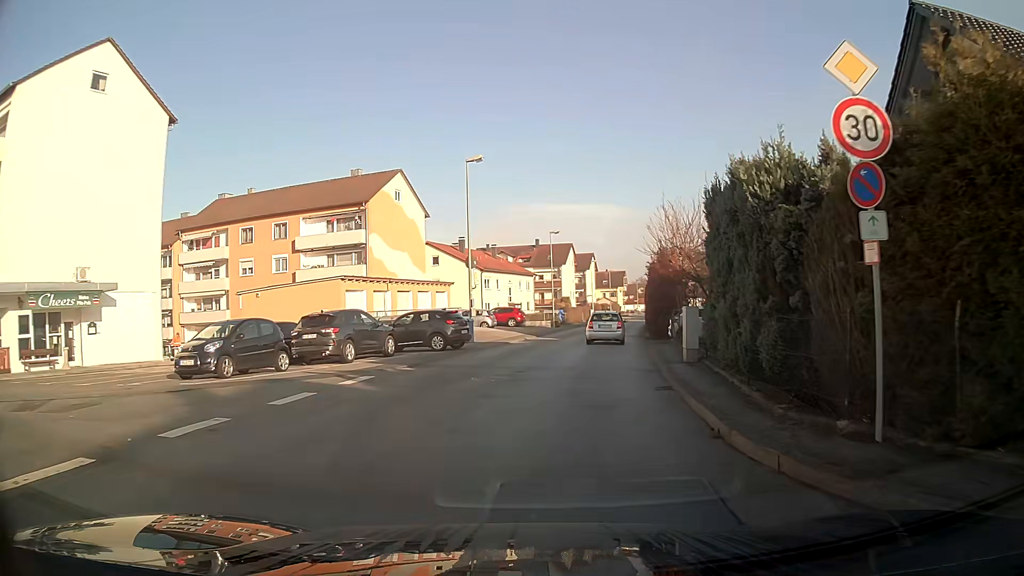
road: unclassified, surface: asphalt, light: Day
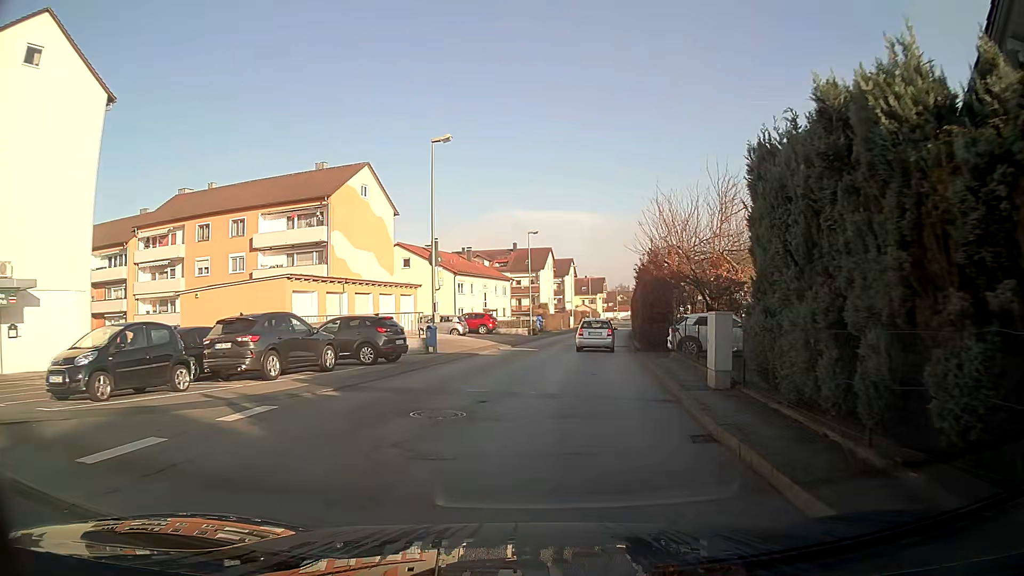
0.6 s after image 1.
(+0.1, +4.5) m; +2°
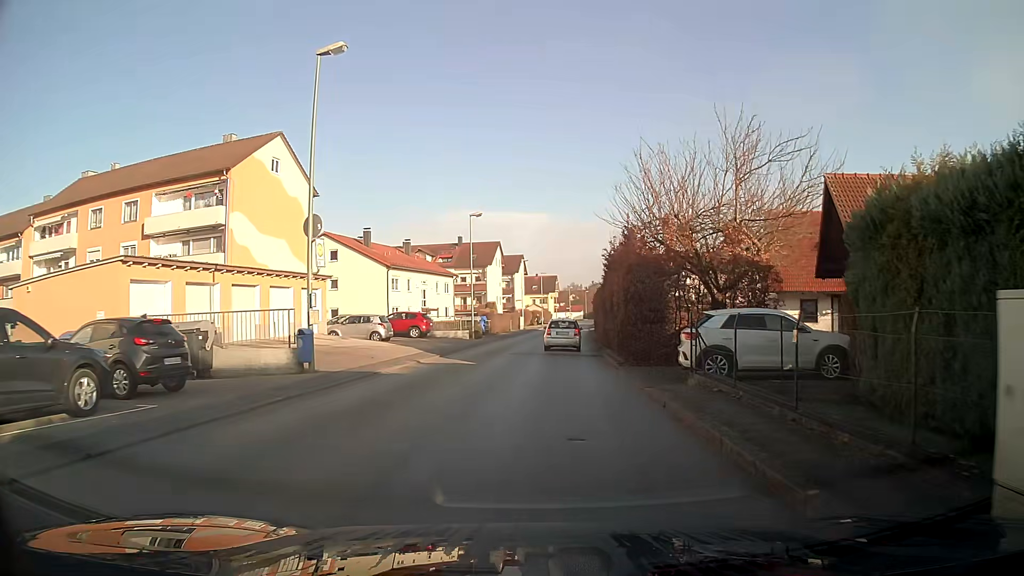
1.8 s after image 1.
(+0.3, +9.2) m; +4°
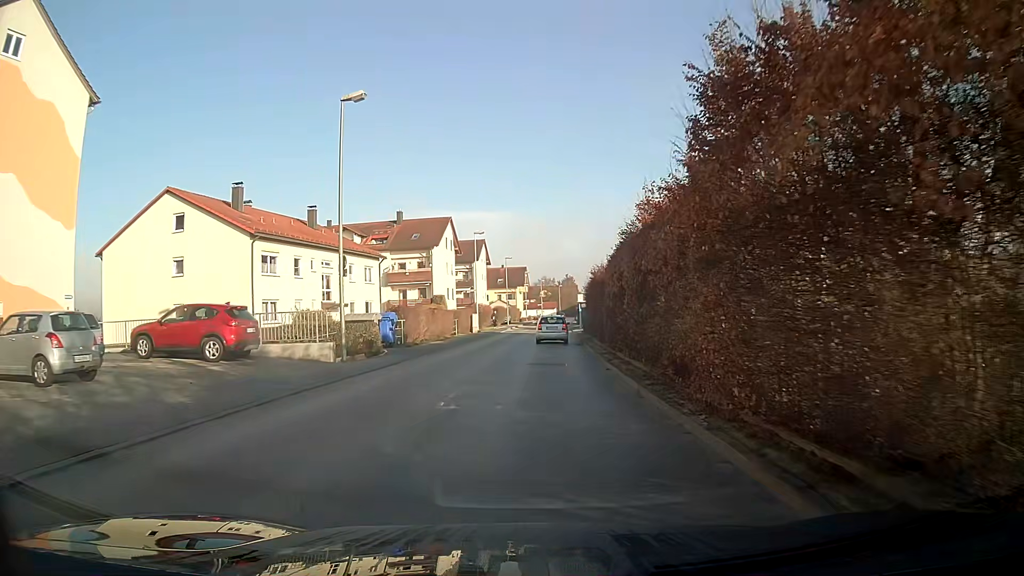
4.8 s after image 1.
(+0.7, +24.0) m; +2°
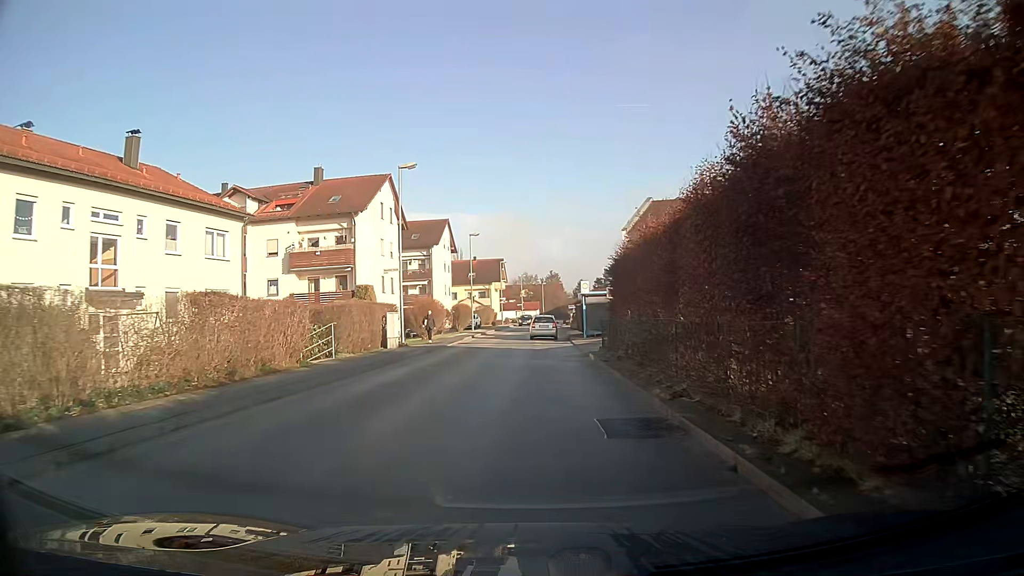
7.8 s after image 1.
(+0.3, +24.6) m; +1°
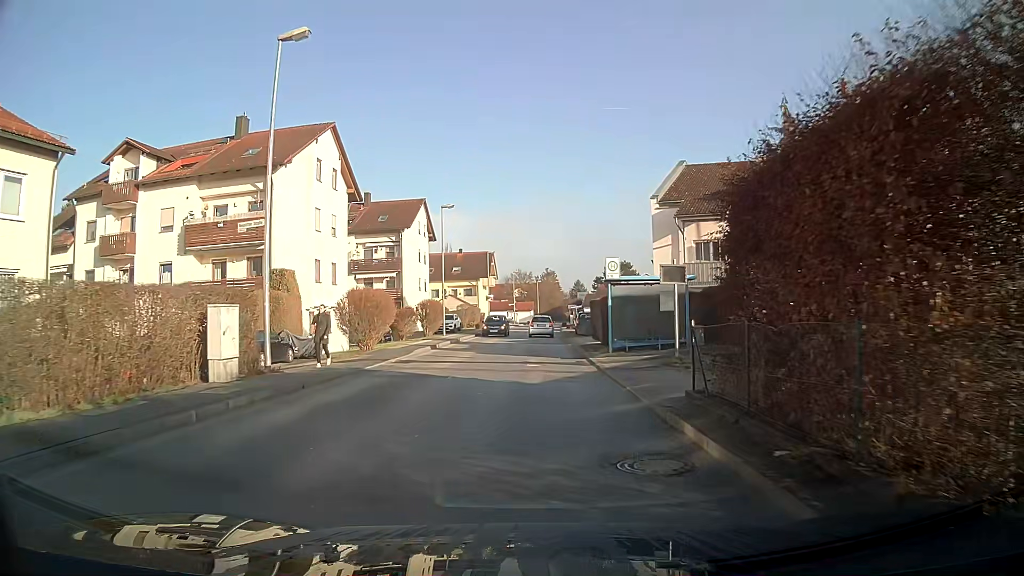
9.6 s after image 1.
(+0.1, +14.8) m; +1°
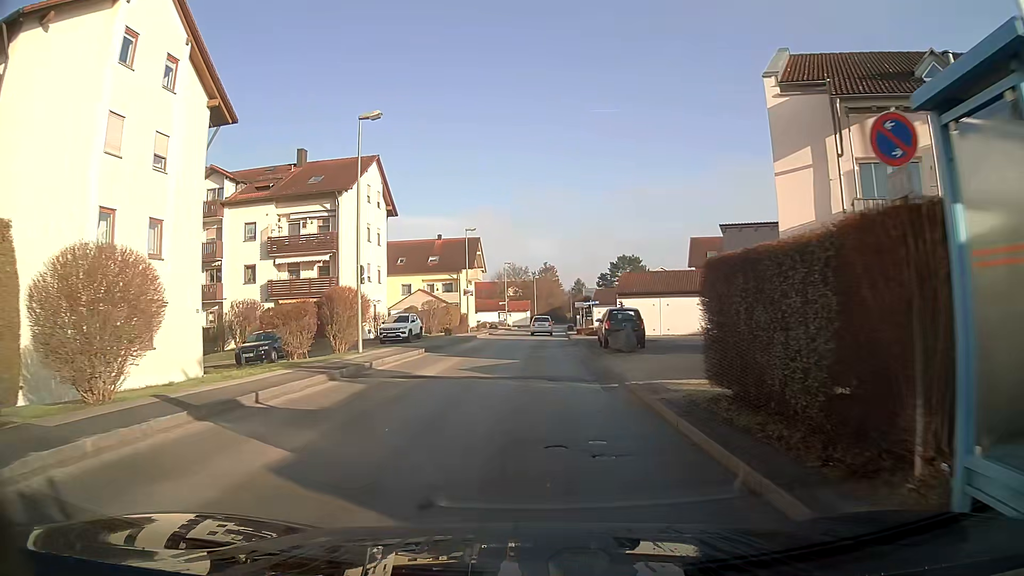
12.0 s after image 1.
(0.0, +19.7) m; 0°
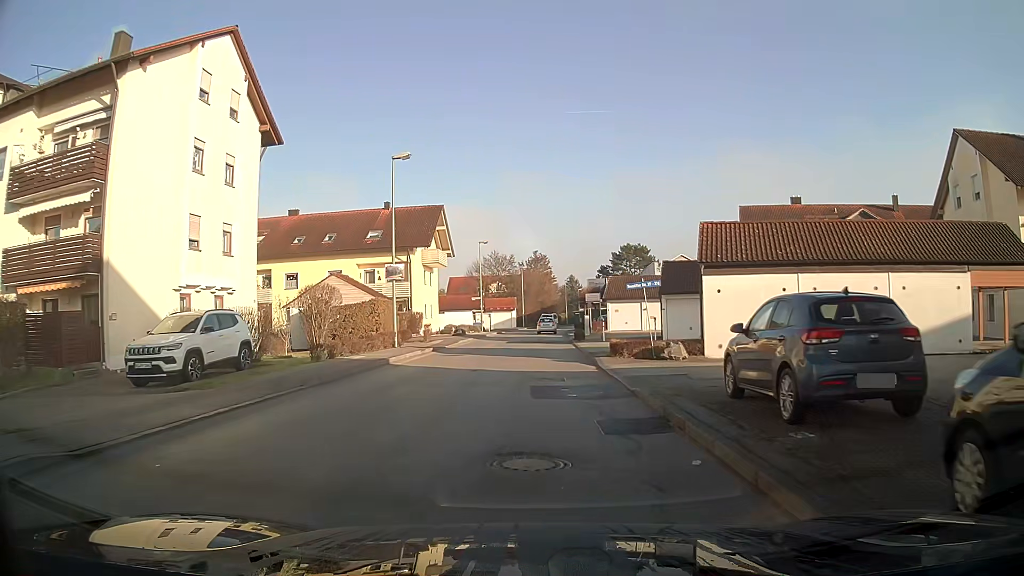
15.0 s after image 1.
(+0.2, +24.5) m; +1°
(0, +10) (0, +20) (0, +30) (+1, +40) (+1, +50) (+1, +60) (+2, +70) (+3, +80) (+4, +90) (+6, +100) m
